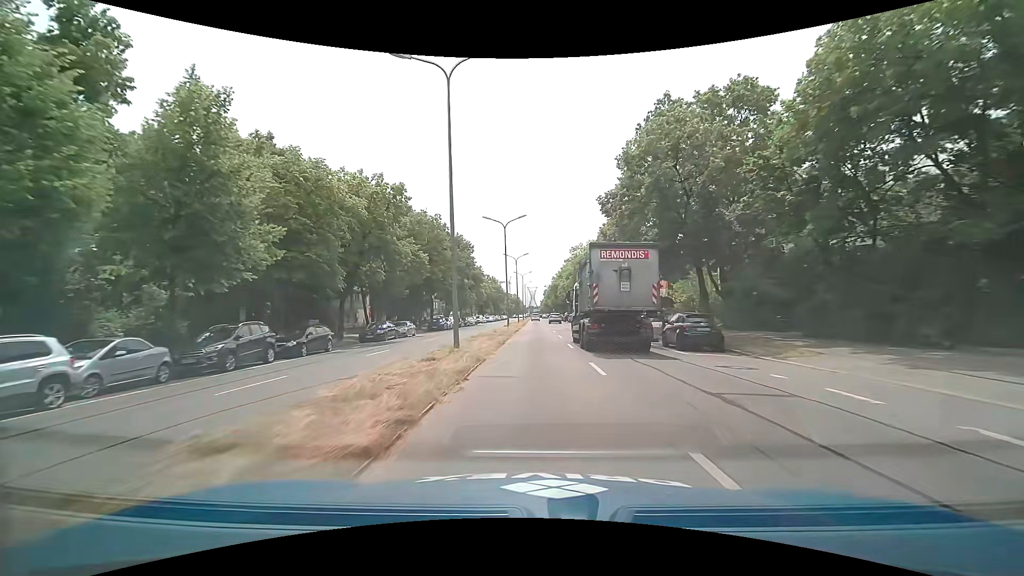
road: primary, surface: asphalt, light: Day
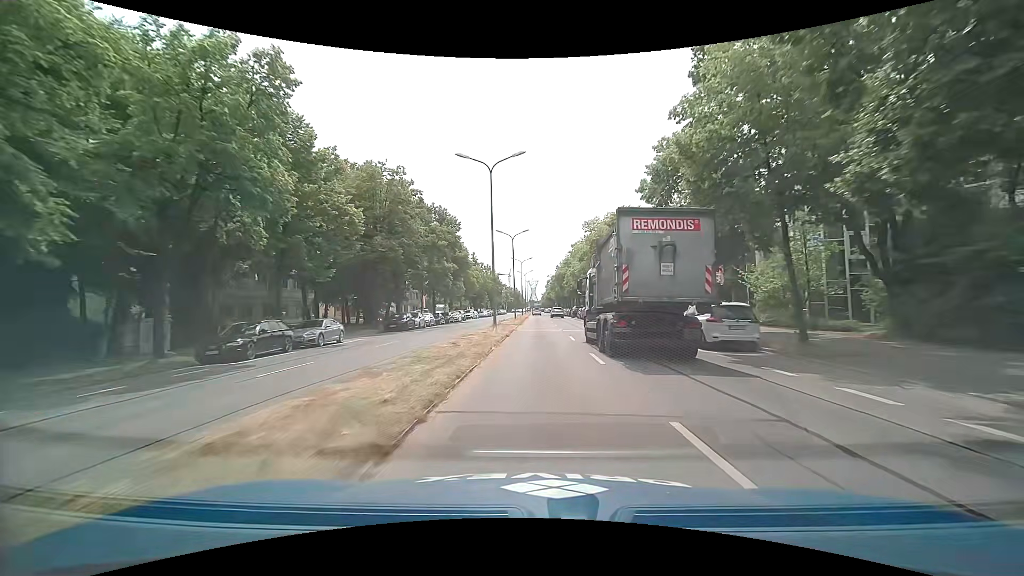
(0.0, +17.3) m; 0°
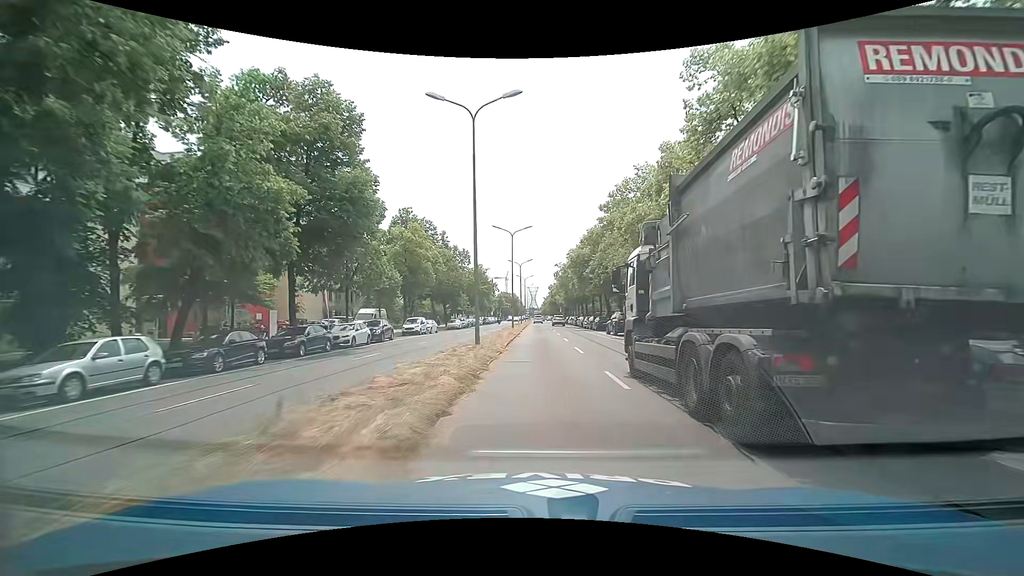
(+0.2, +39.5) m; 0°
